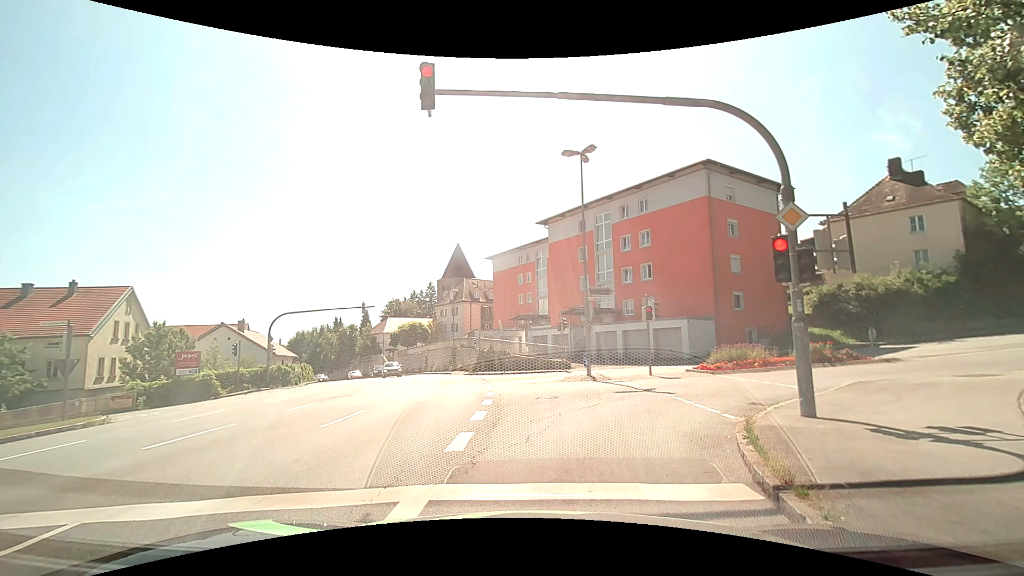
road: tertiary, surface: asphalt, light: Day
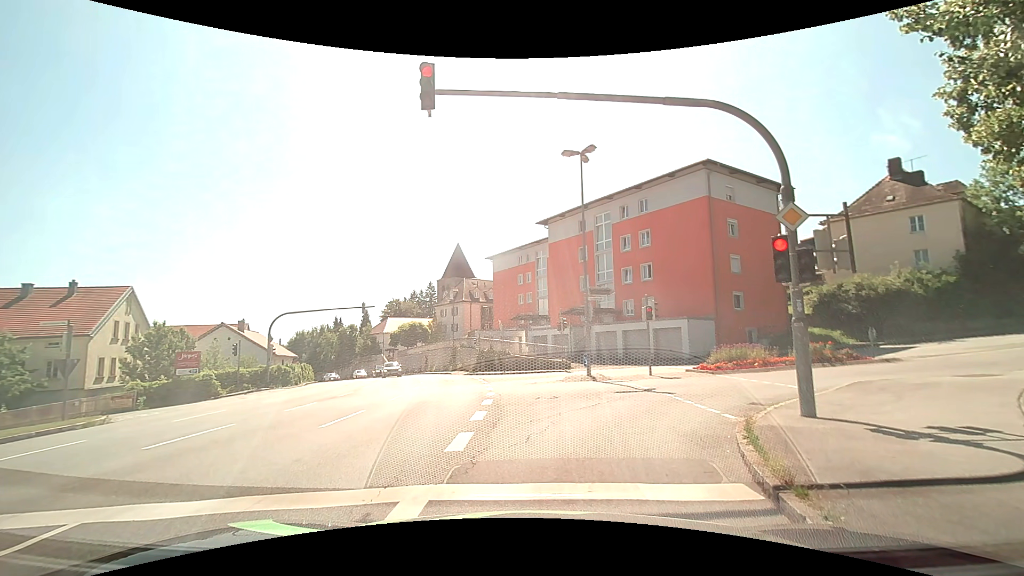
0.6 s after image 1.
(0.0, 0.0) m; 0°
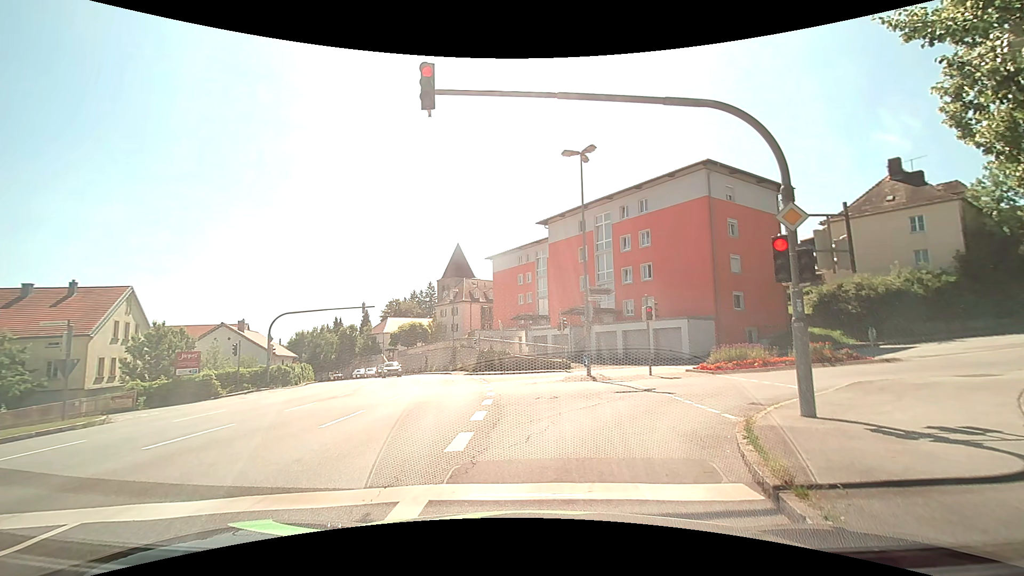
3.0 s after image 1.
(0.0, 0.0) m; 0°
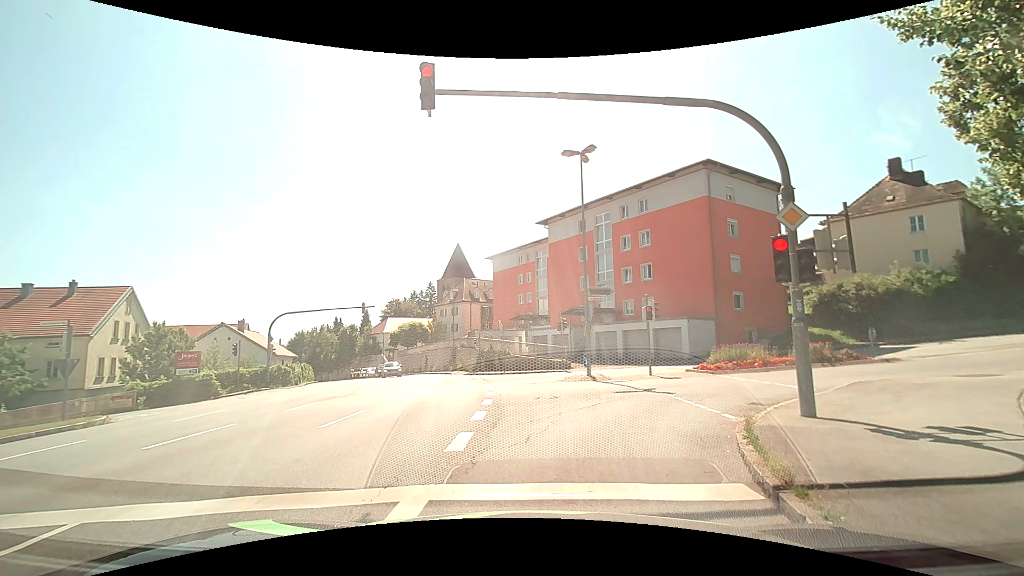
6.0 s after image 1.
(0.0, 0.0) m; 0°
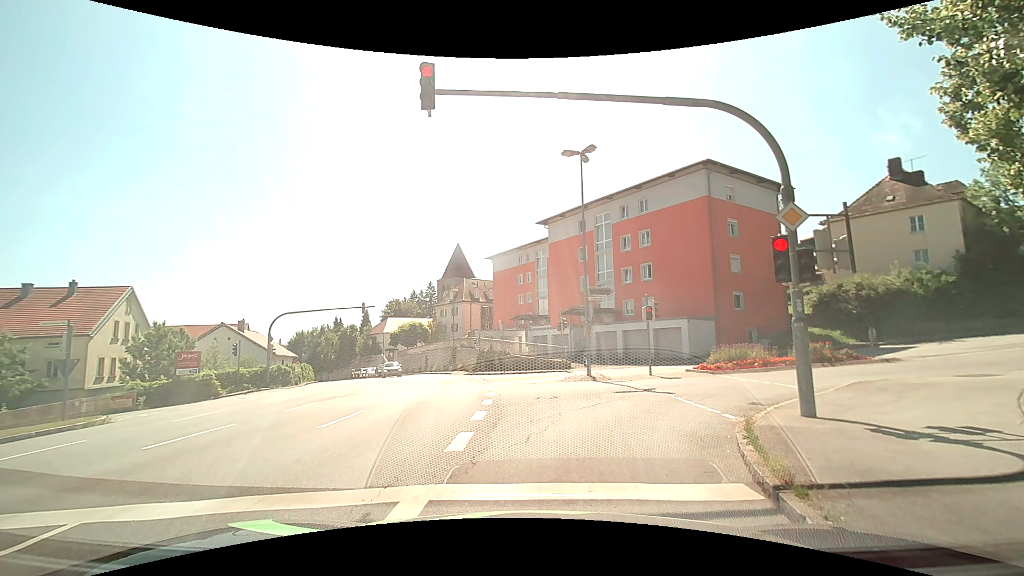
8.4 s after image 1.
(0.0, 0.0) m; 0°
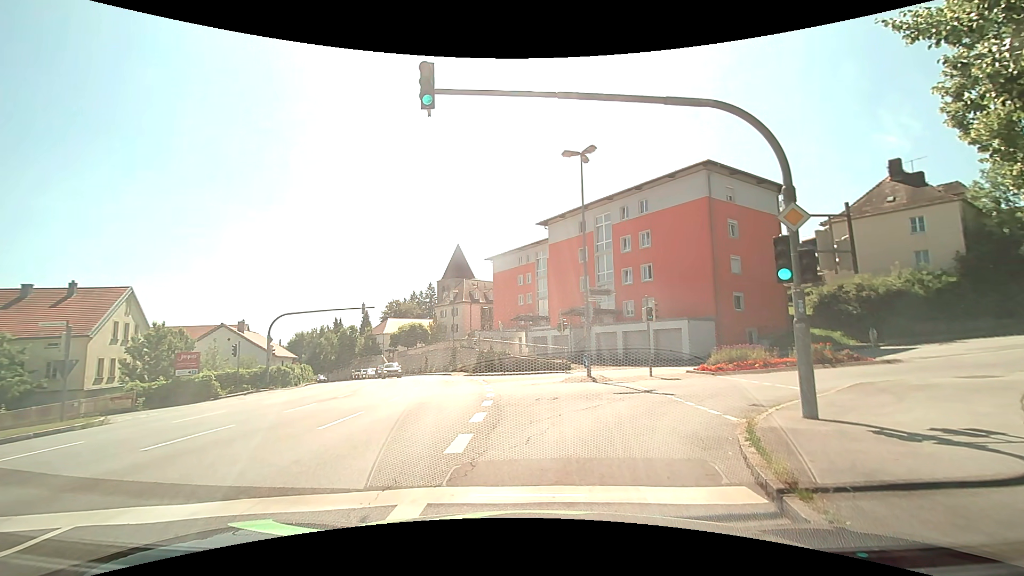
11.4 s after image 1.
(0.0, 0.0) m; 0°
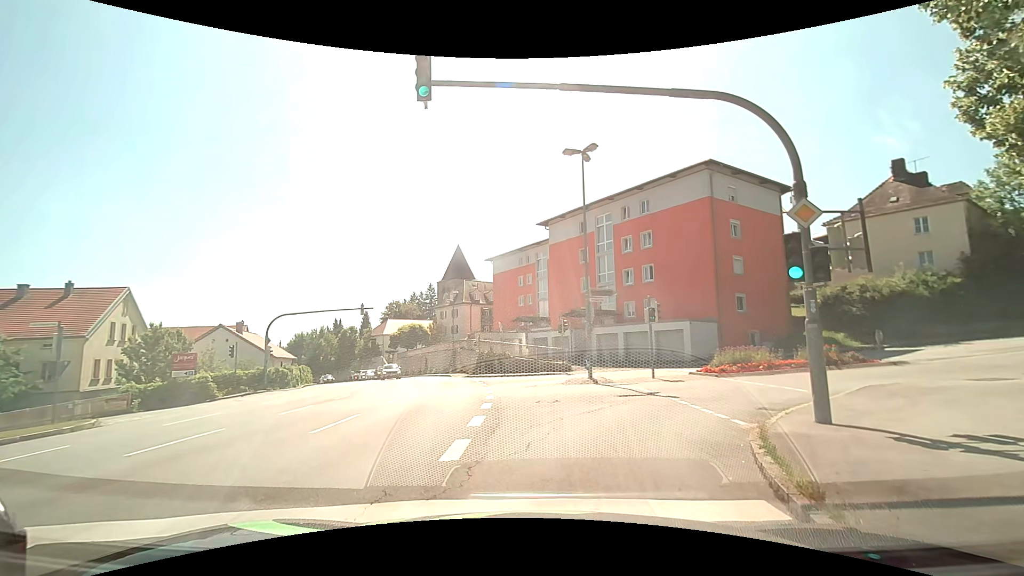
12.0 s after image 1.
(0.0, +0.4) m; 0°
